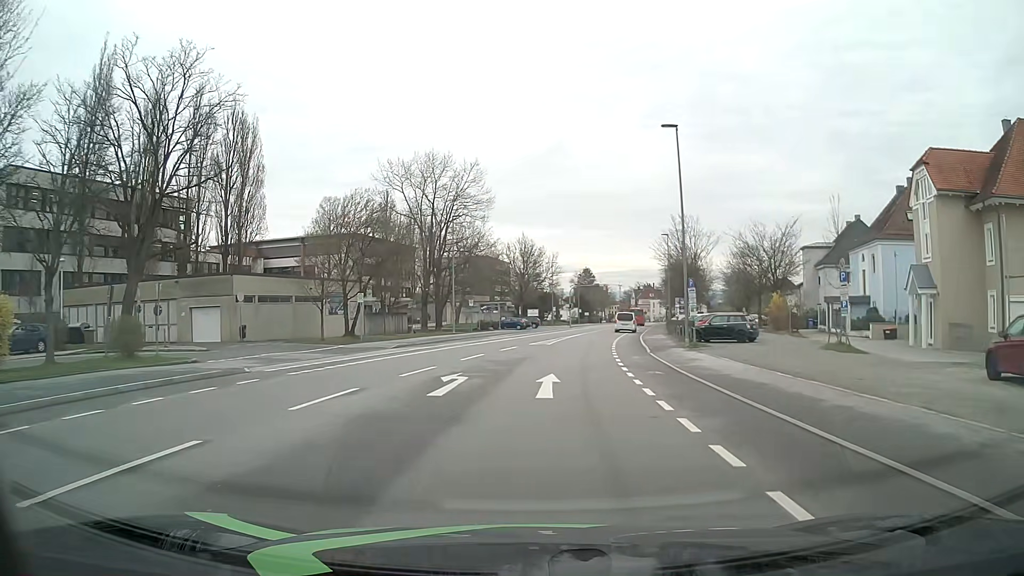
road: tertiary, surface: asphalt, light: Day
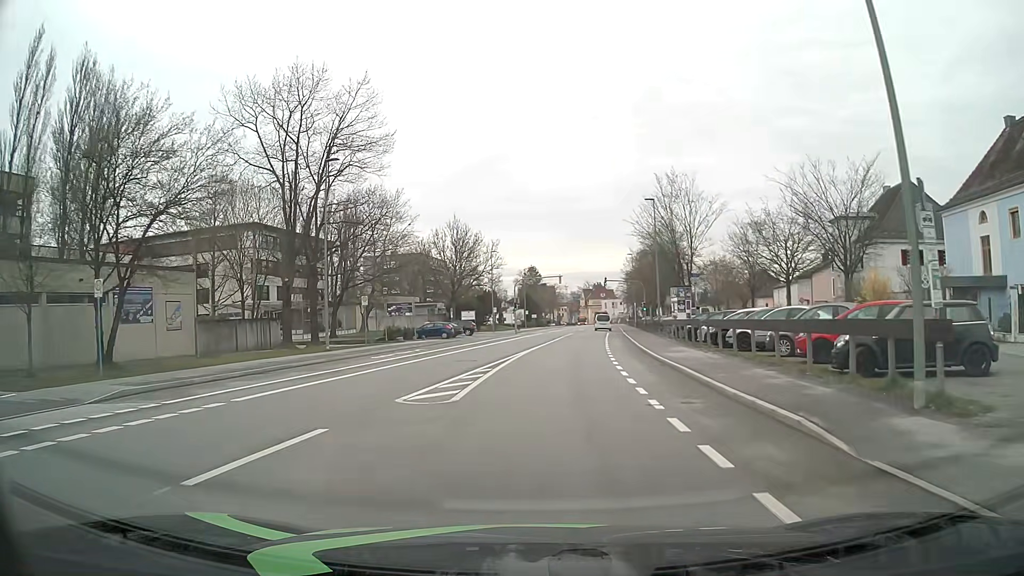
(+0.9, +22.4) m; +5°
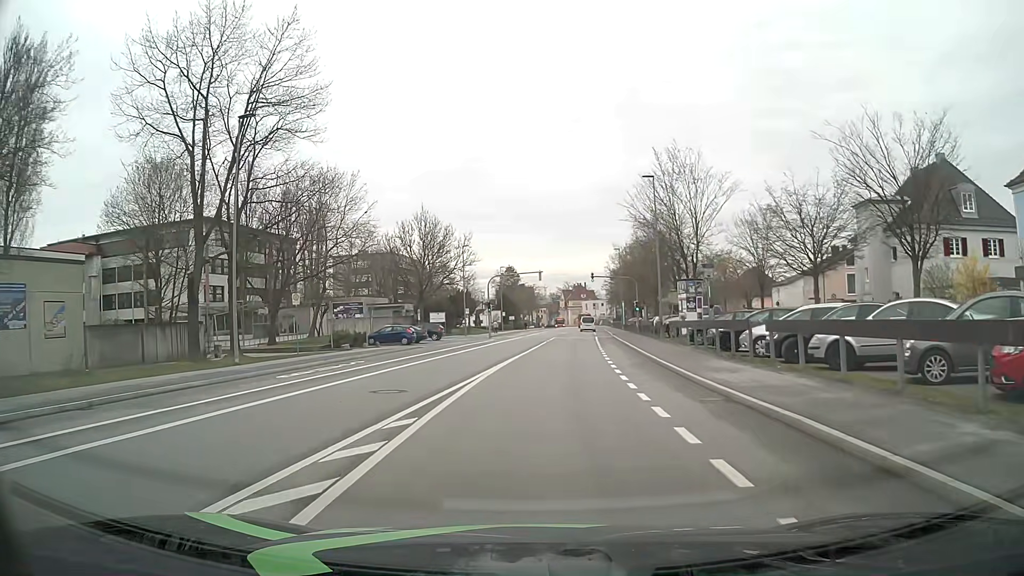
(+0.1, +8.9) m; +2°
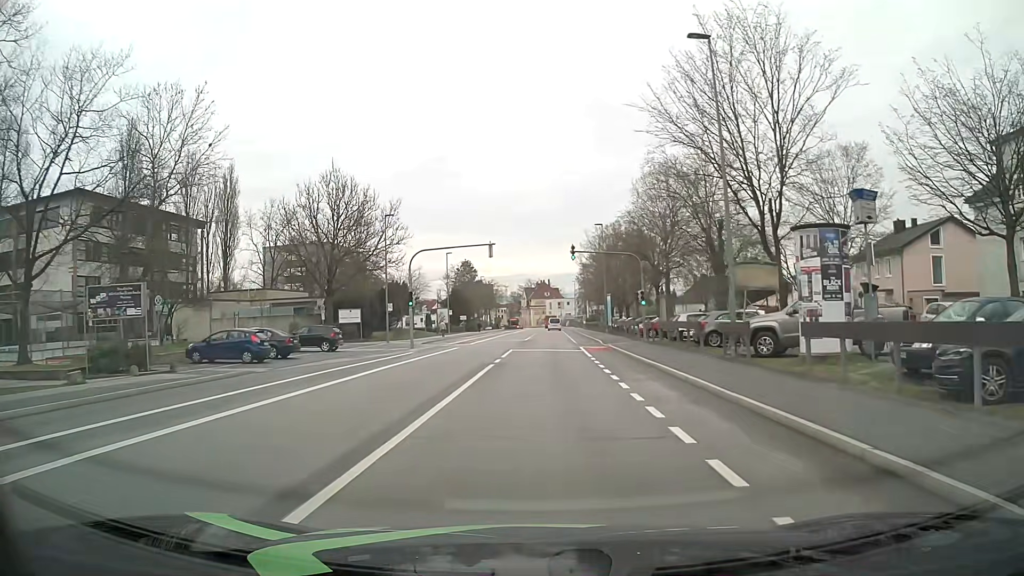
(+0.7, +22.4) m; +3°
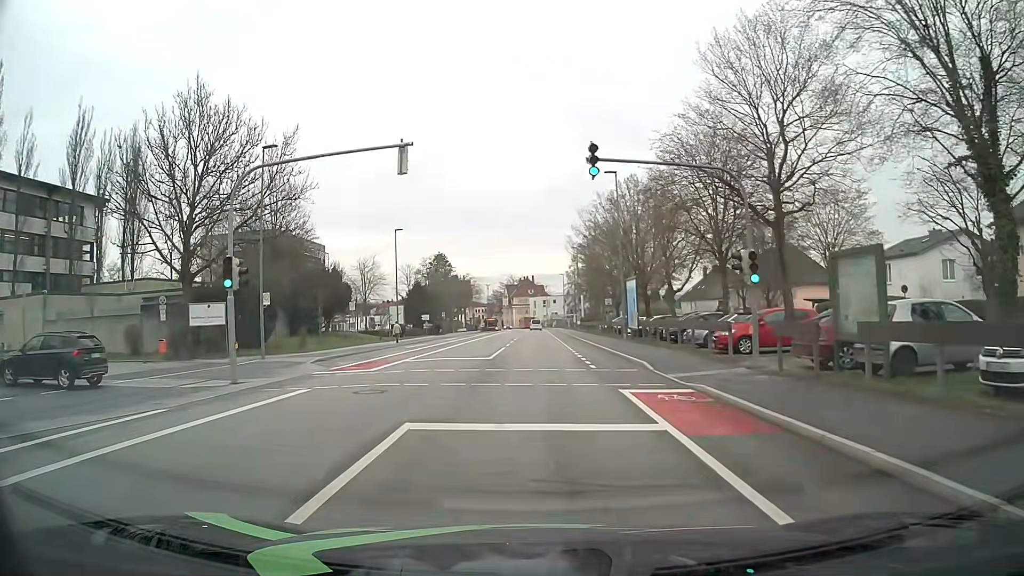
(+0.3, +22.5) m; +1°
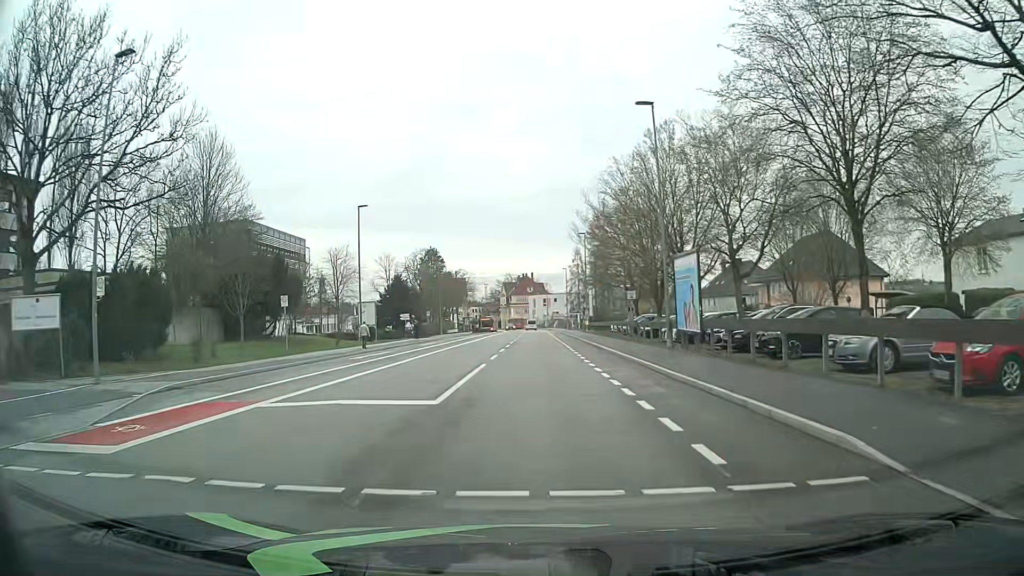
(-0.1, +13.4) m; 0°
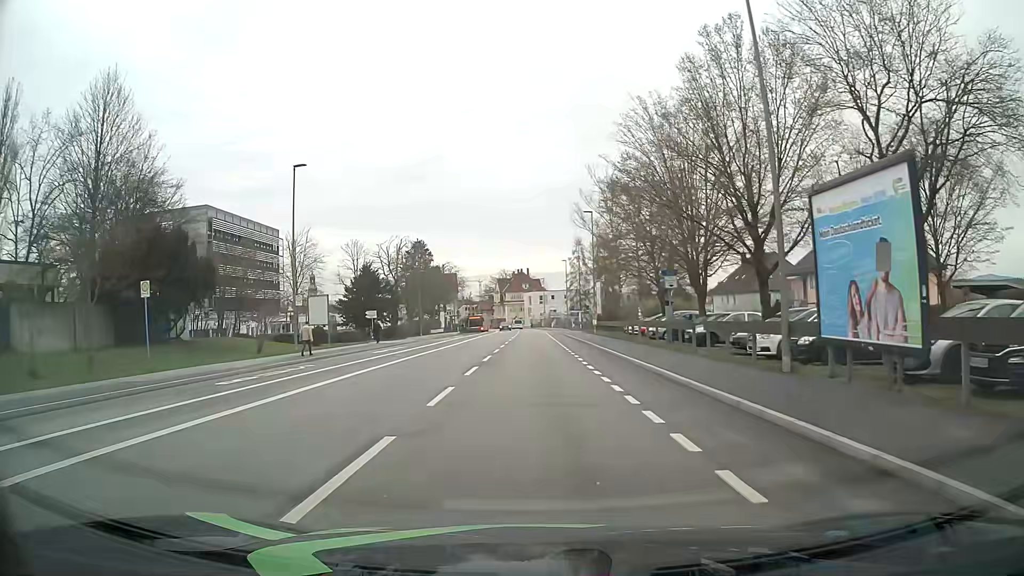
(+0.1, +13.4) m; 0°
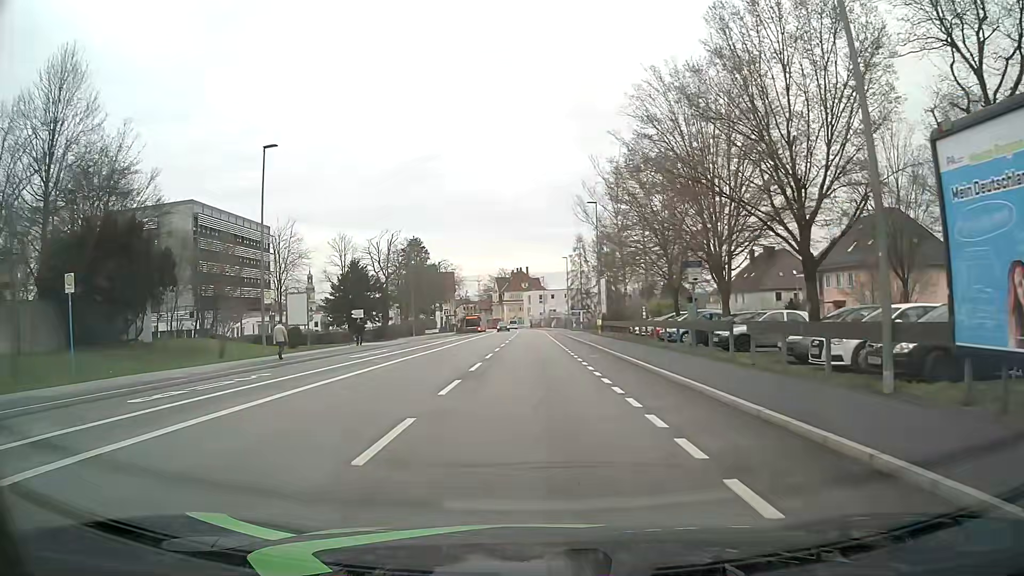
(0.0, +4.5) m; 0°
(0, +10) (0, +20) (0, +30) (0, +40) (0, +50) (0, +60) (0, +70) (0, +80) (0, +90) (0, +100) m
